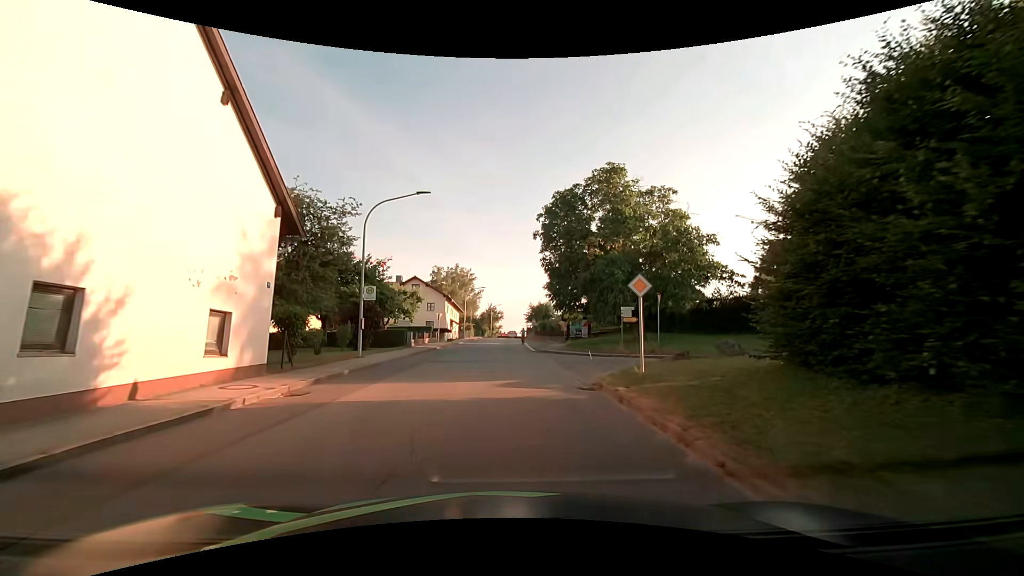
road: tertiary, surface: asphalt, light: Day
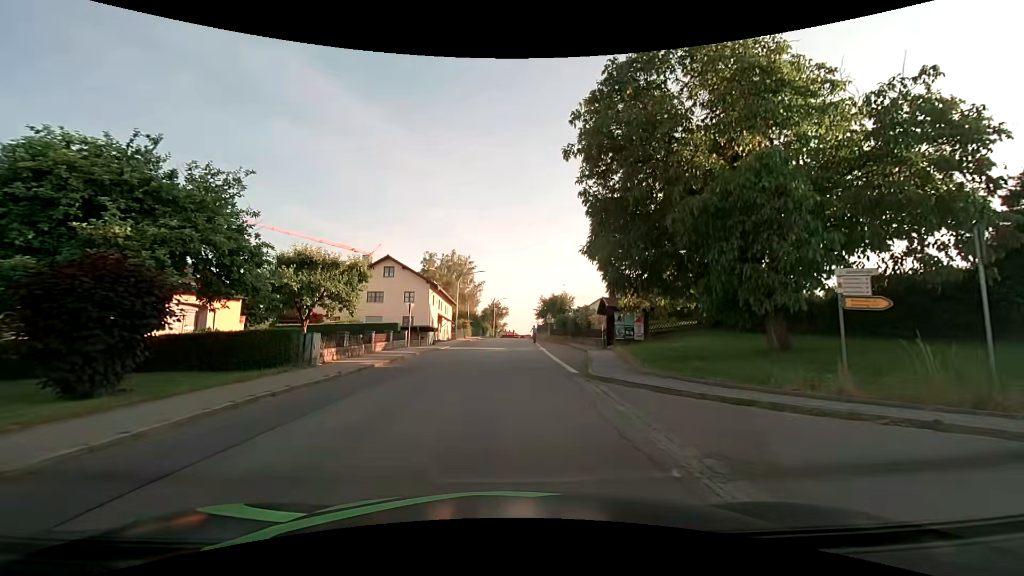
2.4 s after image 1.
(-0.1, +18.1) m; 0°
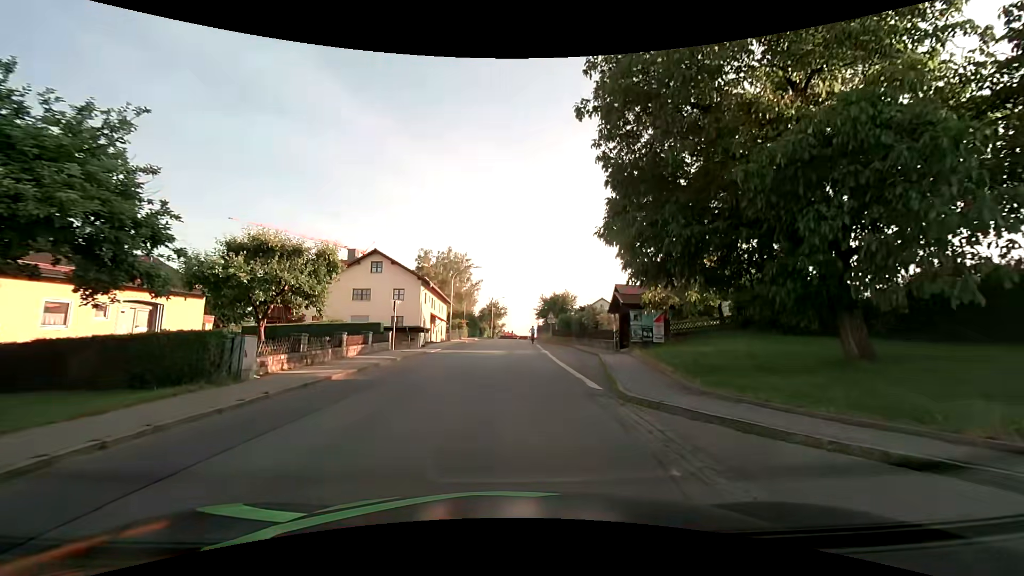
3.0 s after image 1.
(0.0, +4.2) m; 0°
